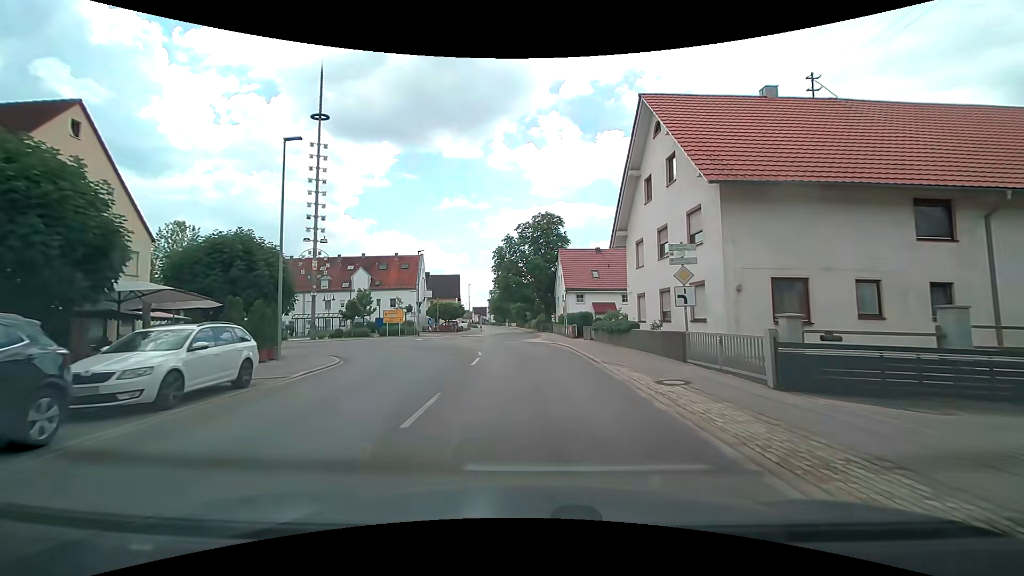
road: tertiary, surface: asphalt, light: Day
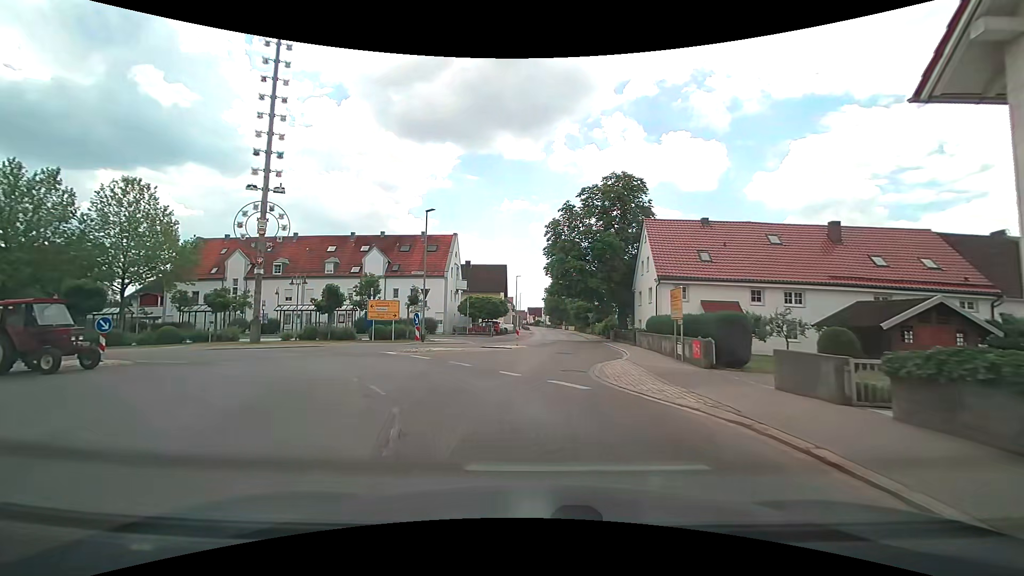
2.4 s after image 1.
(-1.1, +19.4) m; -8°
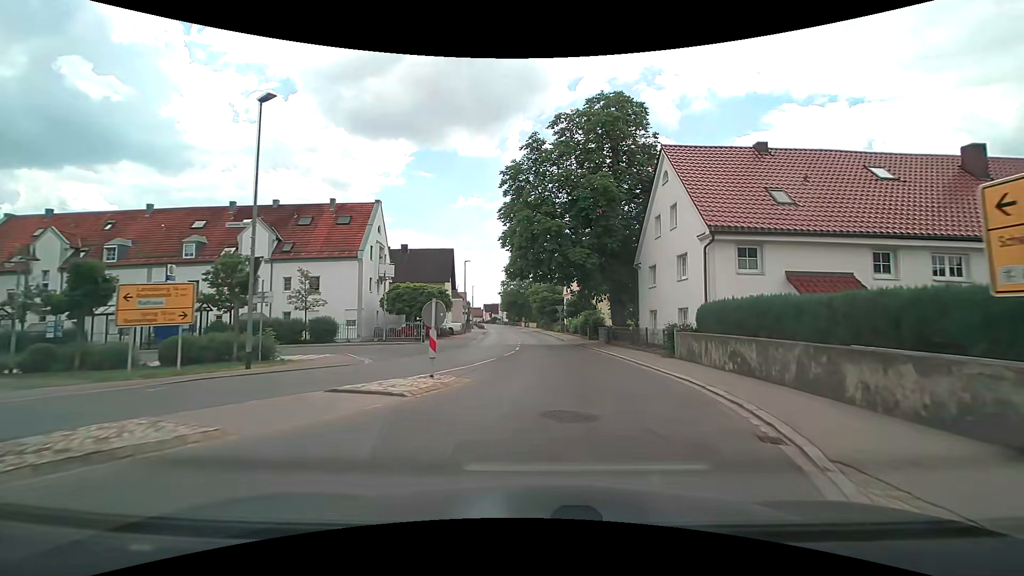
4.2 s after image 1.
(+0.3, +16.6) m; +6°
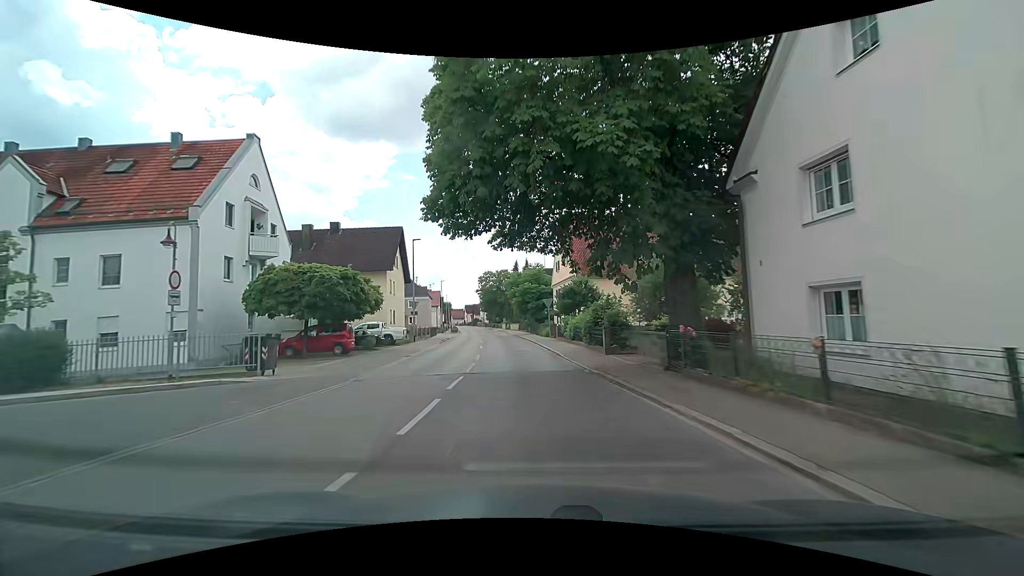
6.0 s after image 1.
(+0.2, +17.7) m; +1°
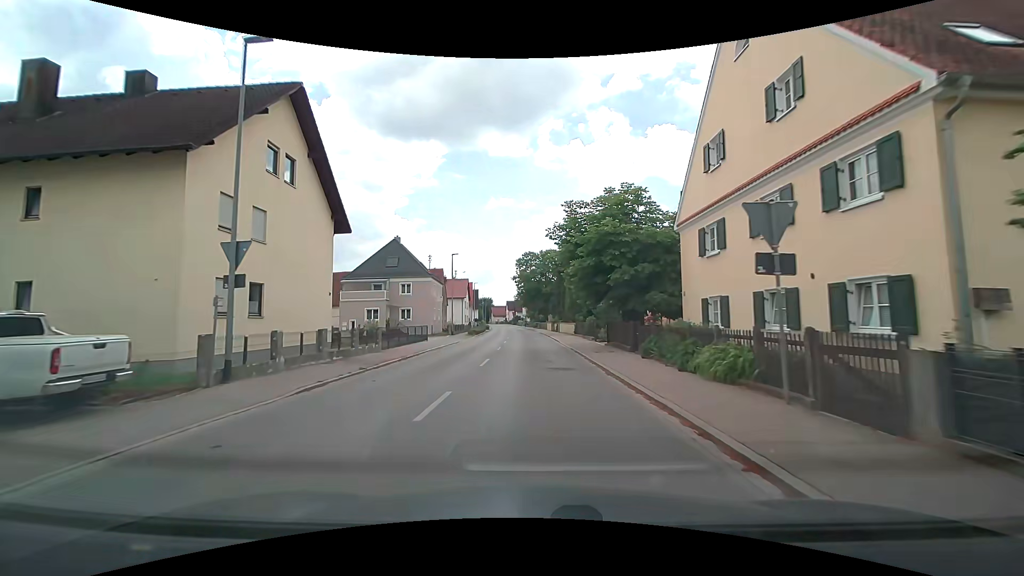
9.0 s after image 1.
(-2.1, +31.0) m; -6°
